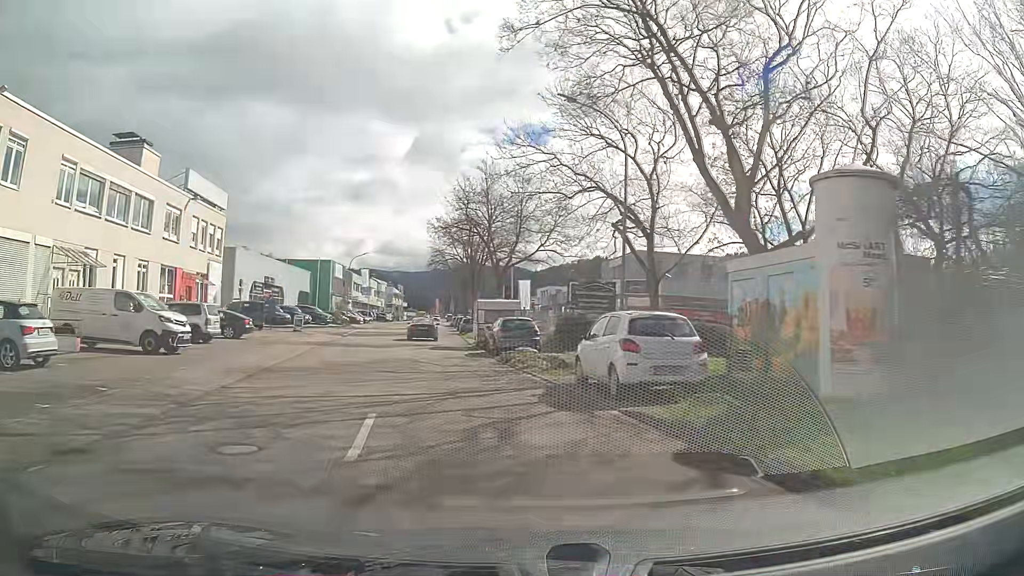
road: tertiary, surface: asphalt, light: Day
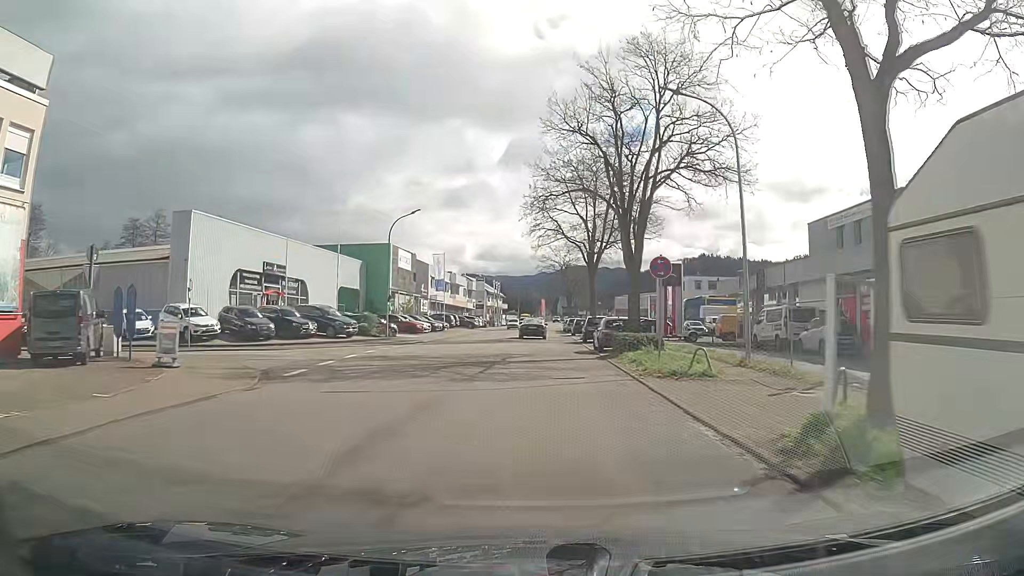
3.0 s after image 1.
(-4.7, +31.2) m; -10°
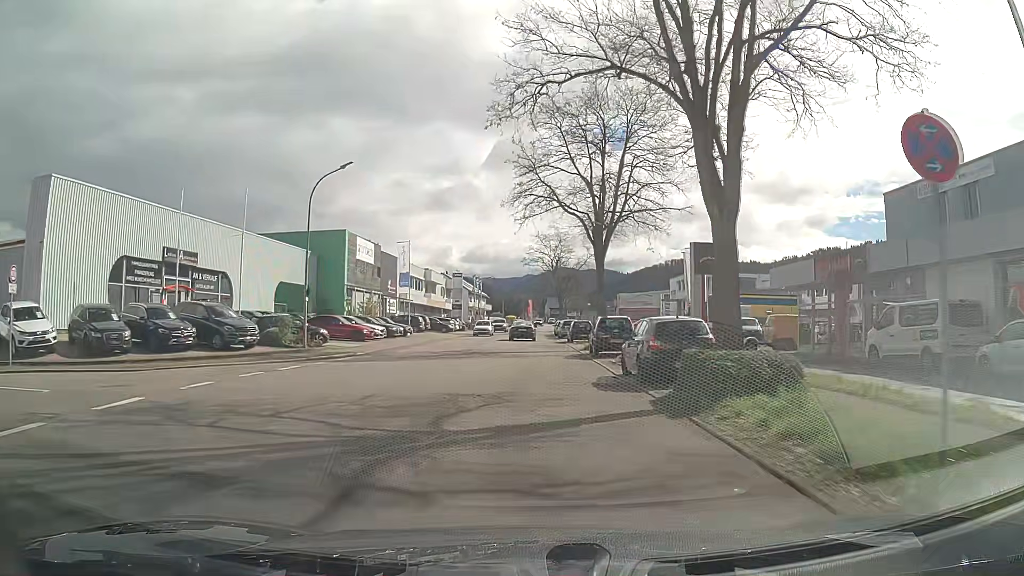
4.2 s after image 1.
(+0.1, +13.4) m; +1°
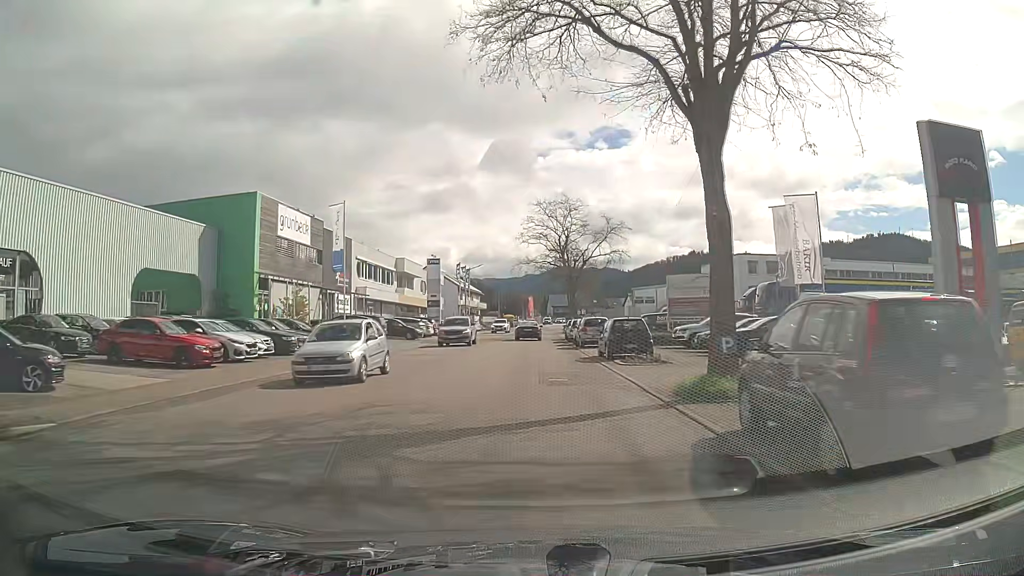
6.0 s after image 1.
(+0.1, +20.9) m; 0°
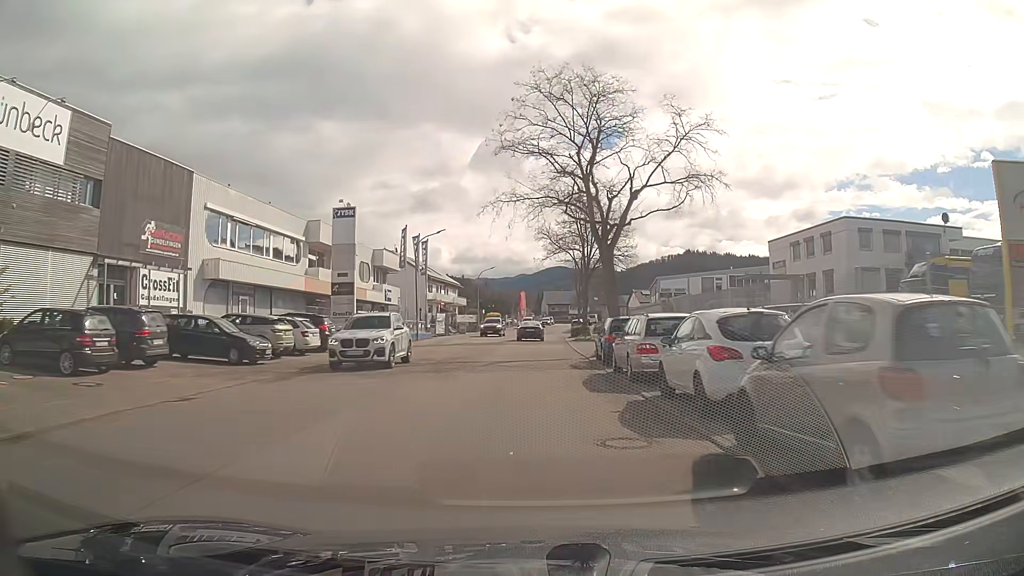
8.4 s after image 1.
(+0.3, +29.1) m; +1°
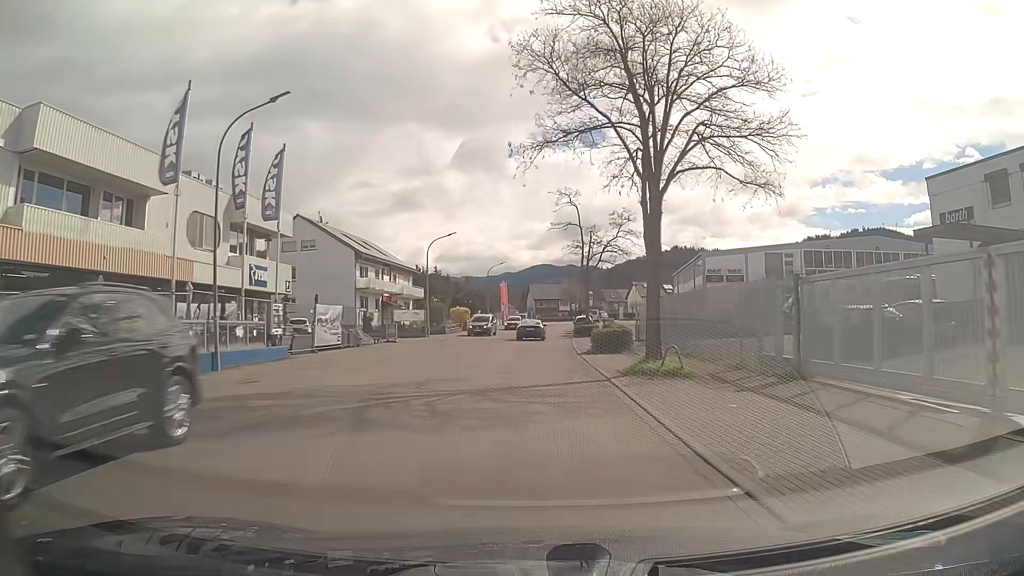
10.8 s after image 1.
(+0.3, +29.9) m; +1°
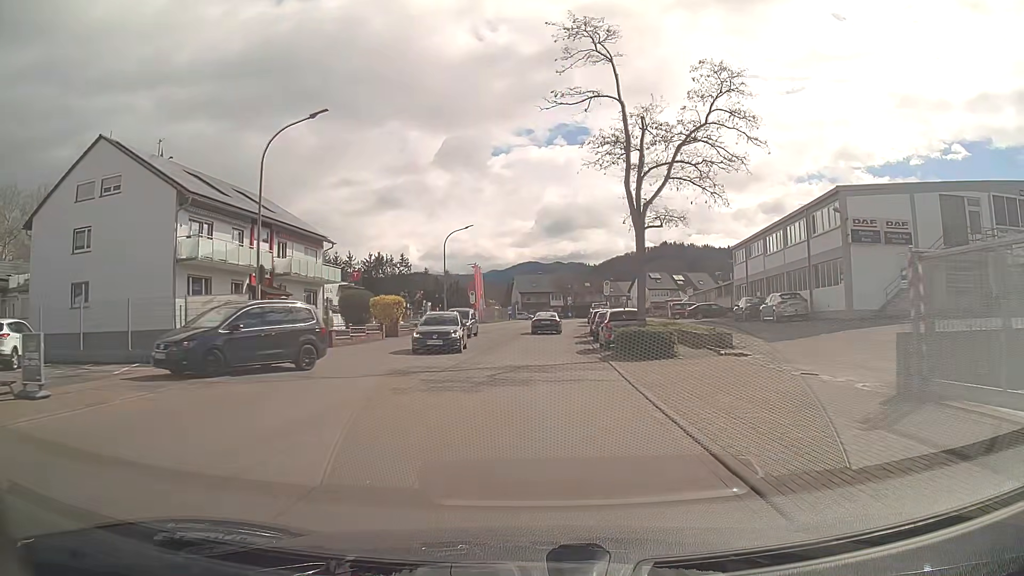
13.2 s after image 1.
(+0.2, +30.0) m; +1°
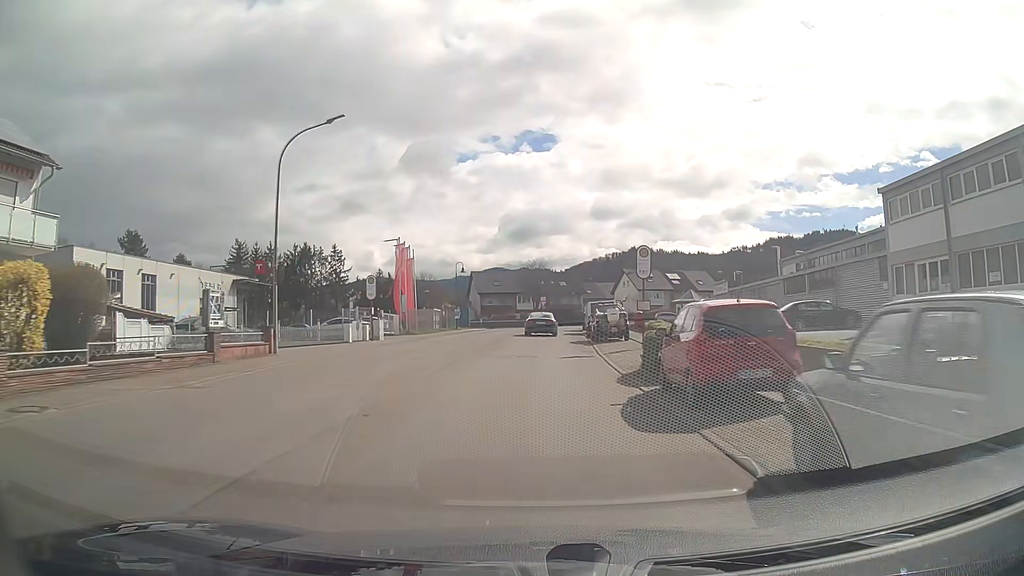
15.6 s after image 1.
(+0.7, +29.3) m; +3°
